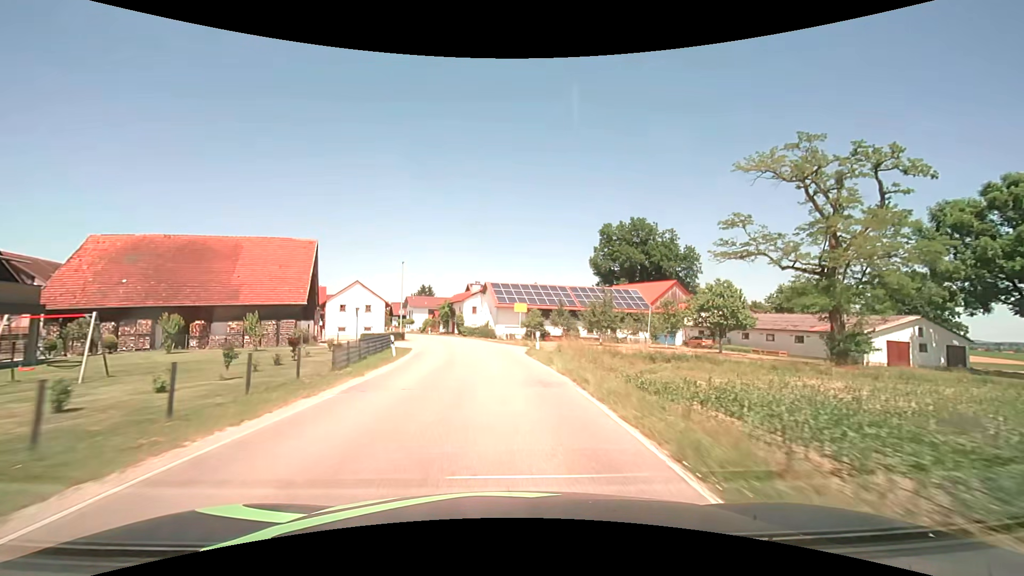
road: secondary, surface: asphalt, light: Day
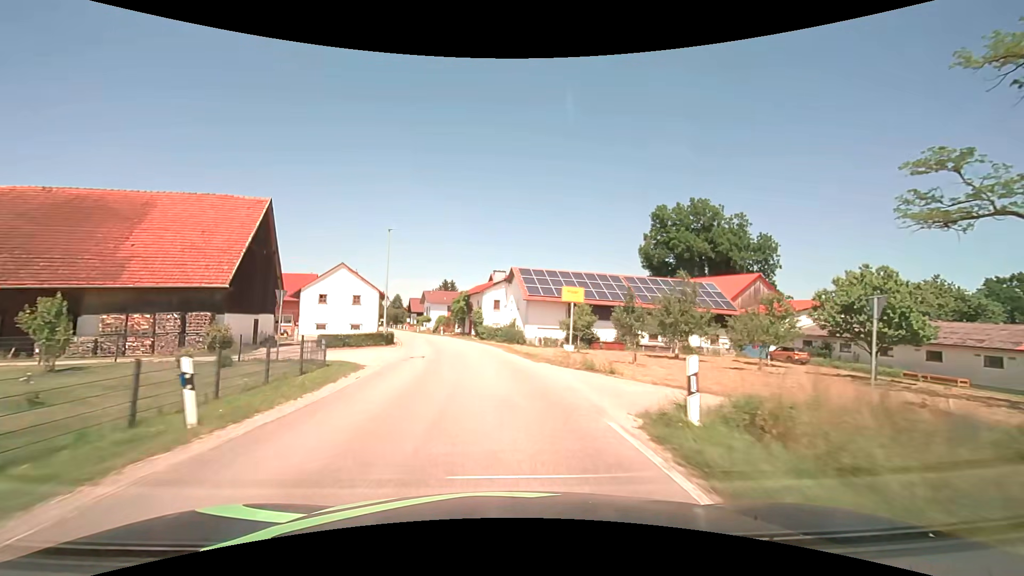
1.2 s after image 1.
(-0.4, +16.7) m; -3°
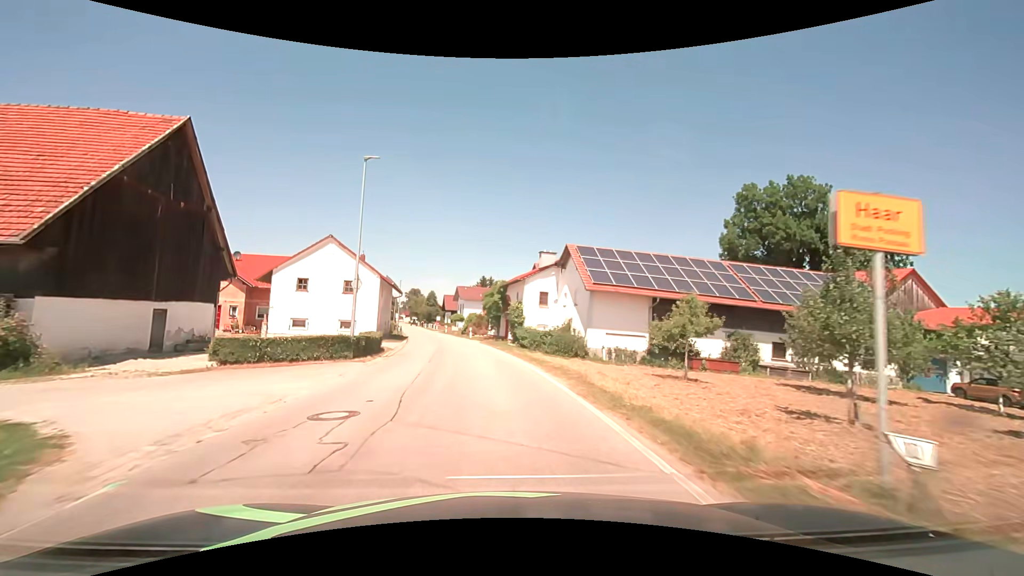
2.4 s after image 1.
(-0.5, +14.8) m; -4°
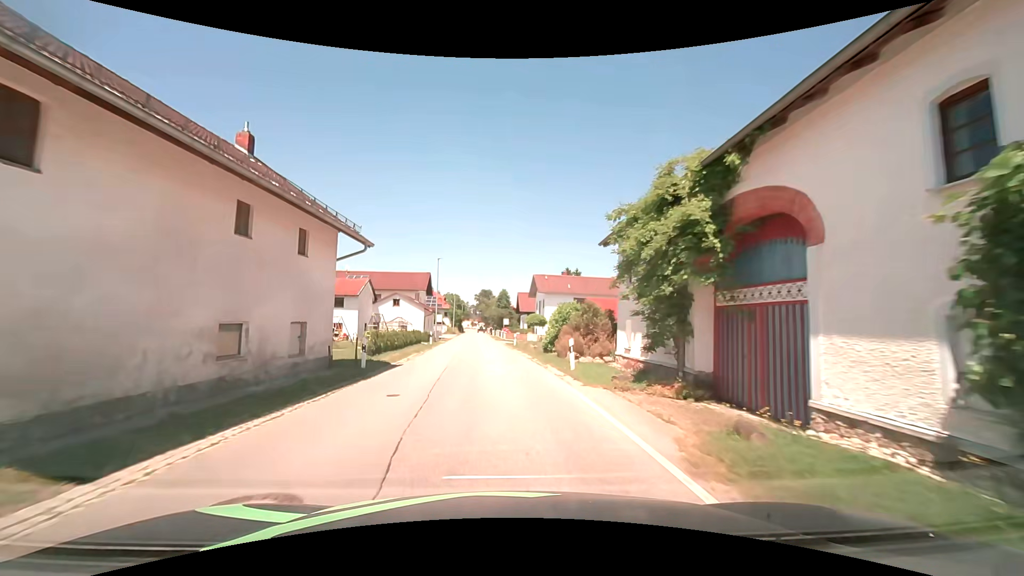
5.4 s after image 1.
(-2.8, +33.9) m; -9°
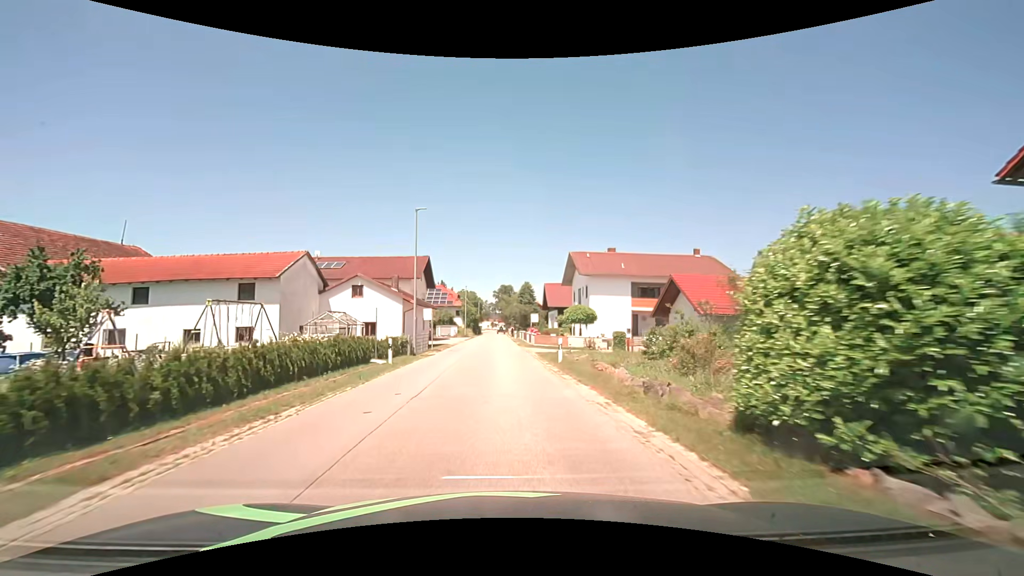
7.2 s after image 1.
(-0.6, +20.9) m; -3°
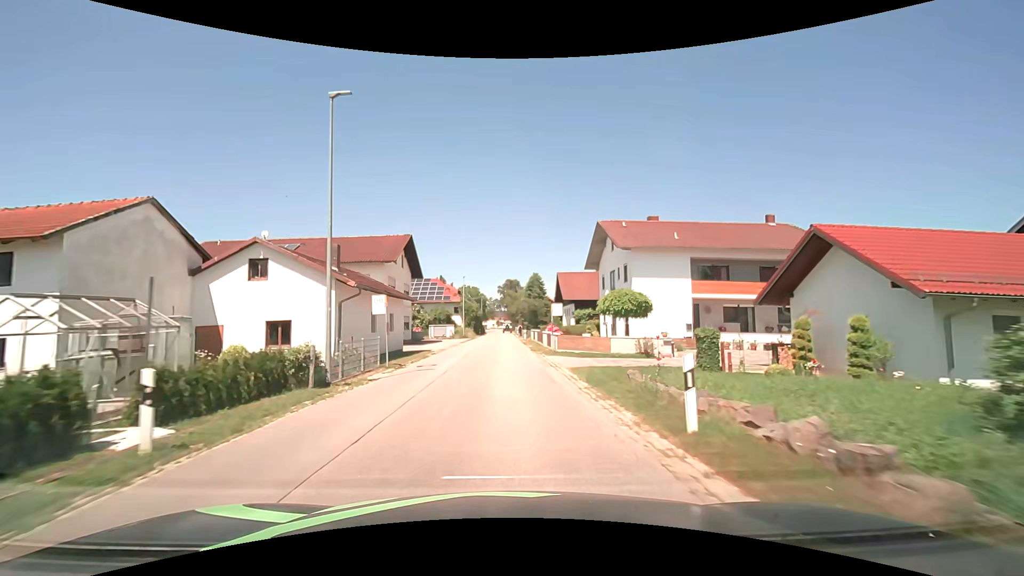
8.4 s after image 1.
(-0.1, +13.9) m; -1°
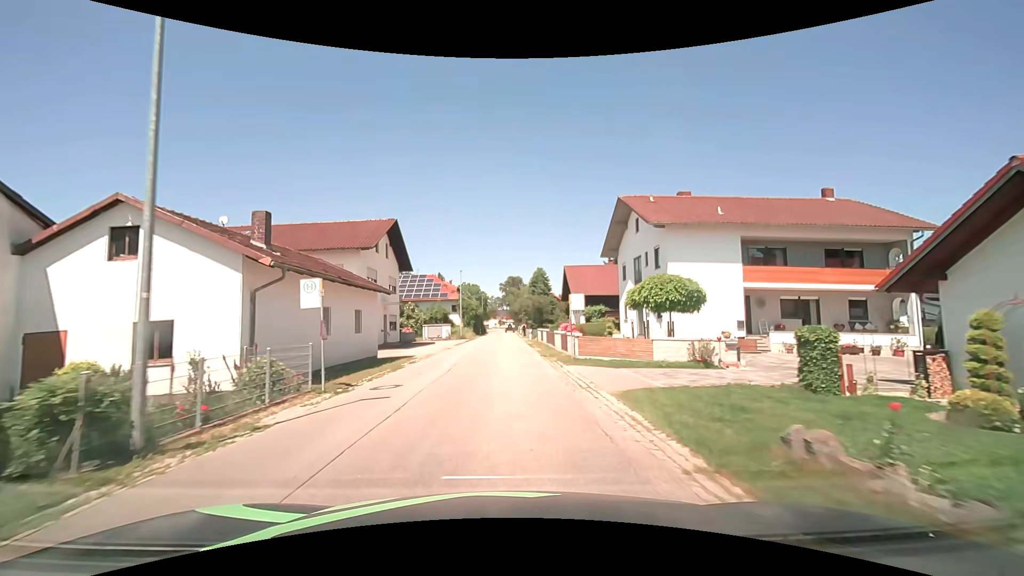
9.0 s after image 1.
(0.0, +6.8) m; -1°
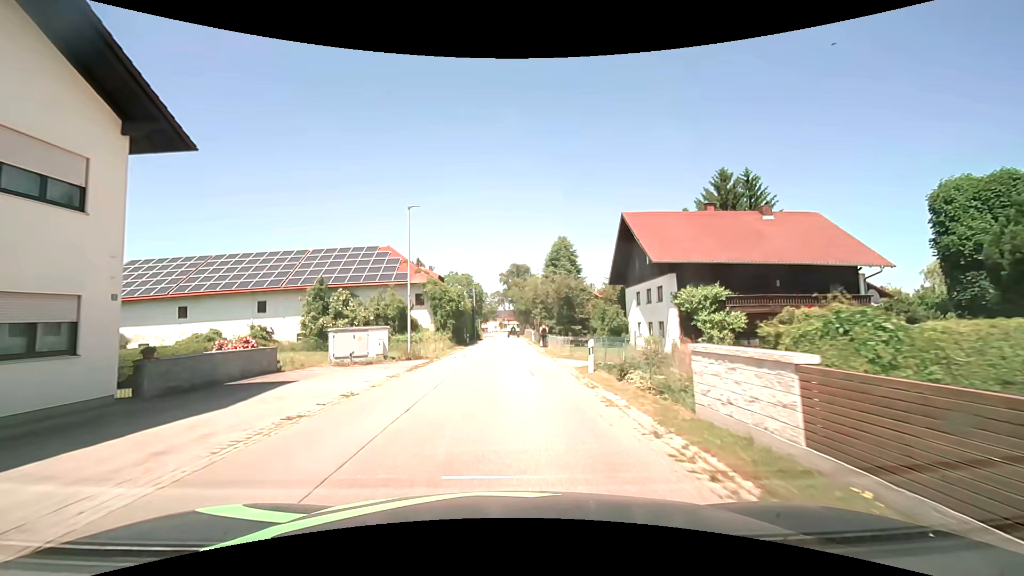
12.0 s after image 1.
(-0.1, +32.7) m; 0°
(0, +10) (0, +20) (0, +30) (0, +40) (0, +50) (+1, +60) (+1, +70) (+1, +80) (0, +90) (0, +100) m
